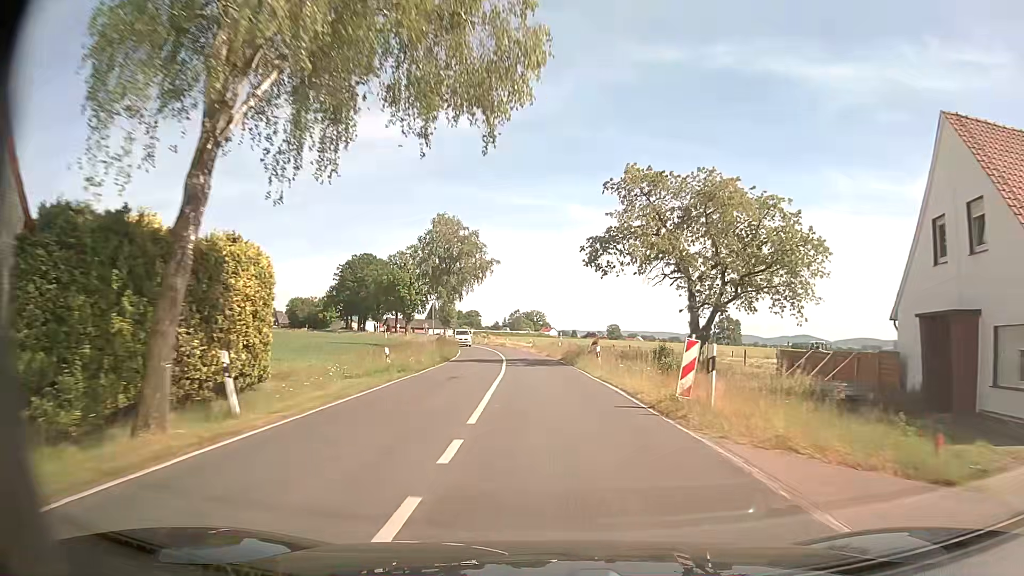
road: secondary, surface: asphalt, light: Day
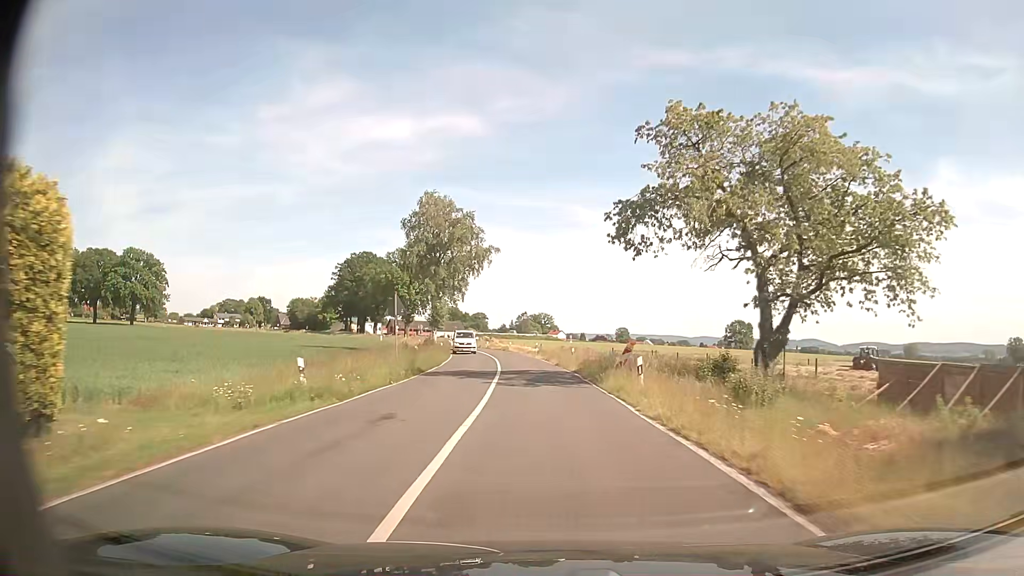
(0.0, +9.8) m; 0°
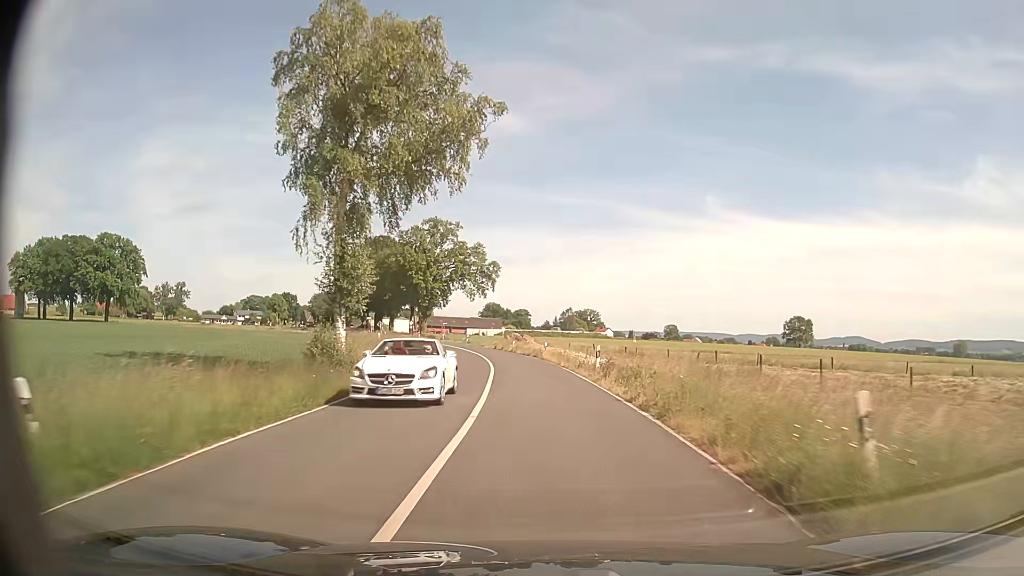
(-1.0, +29.5) m; -4°
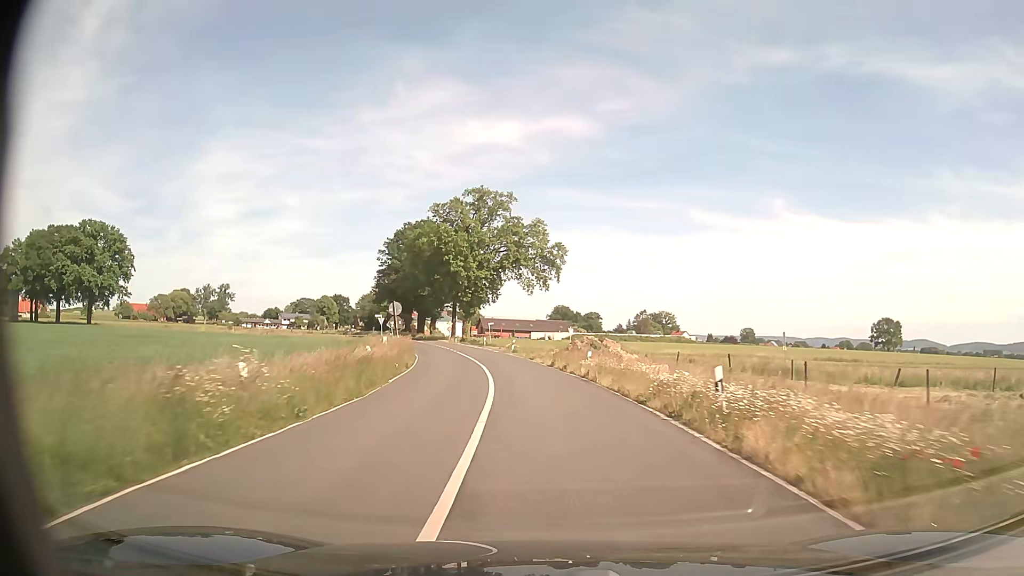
(-1.4, +29.8) m; -6°
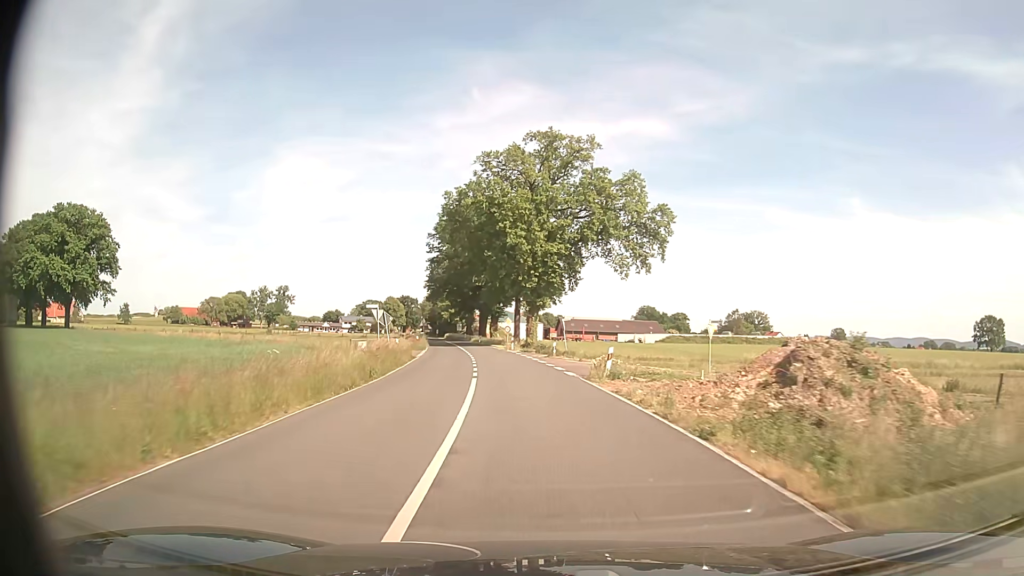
(-1.6, +28.8) m; -7°
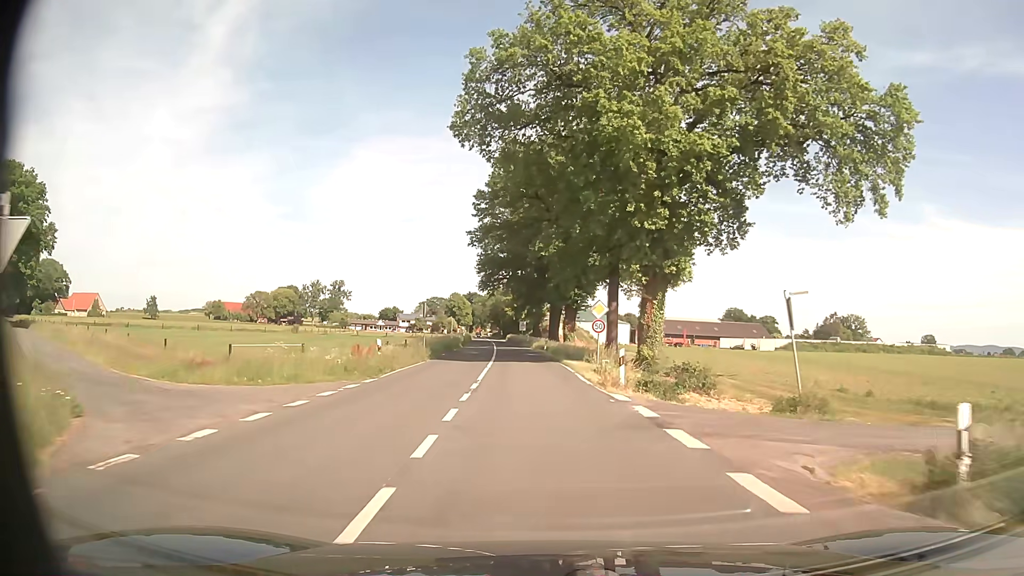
(-2.4, +34.7) m; -7°
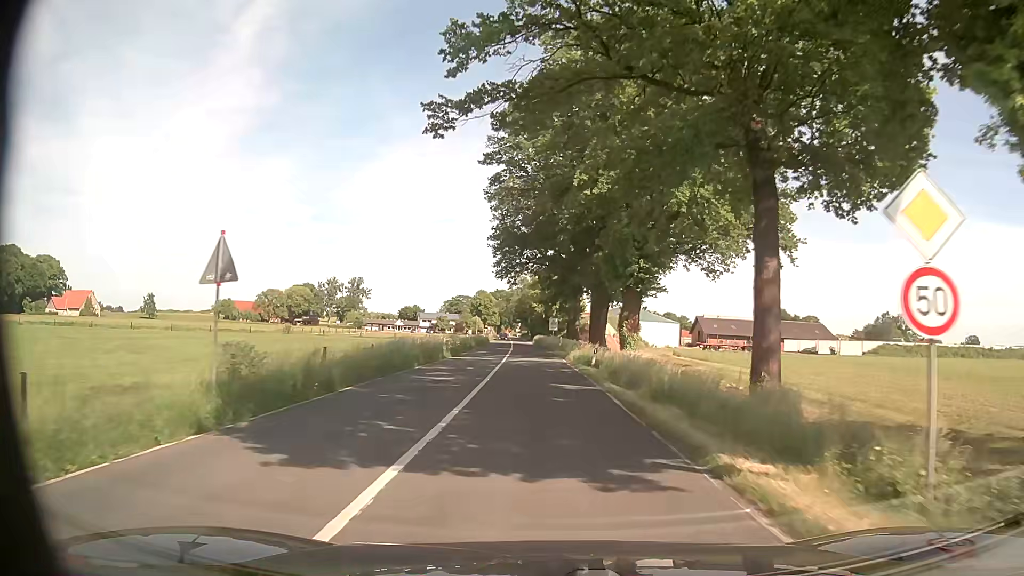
(-0.5, +24.1) m; -3°
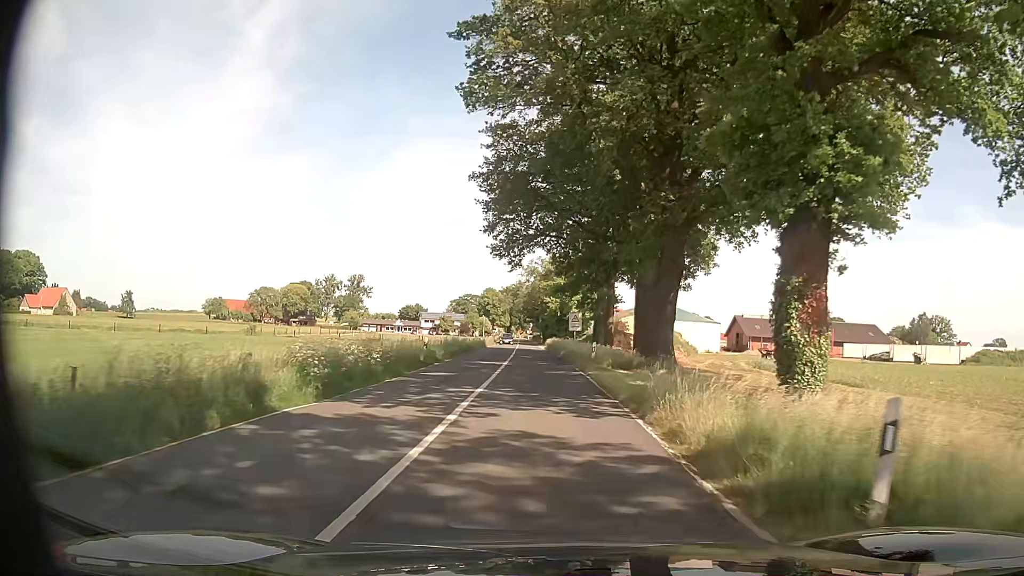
(-0.2, +23.5) m; -1°
(0, +10) (0, +20) (0, +30) (-1, +40) (-1, +50) (-1, +60) (-2, +70) (-2, +80) (-2, +90) (-3, +100) m
